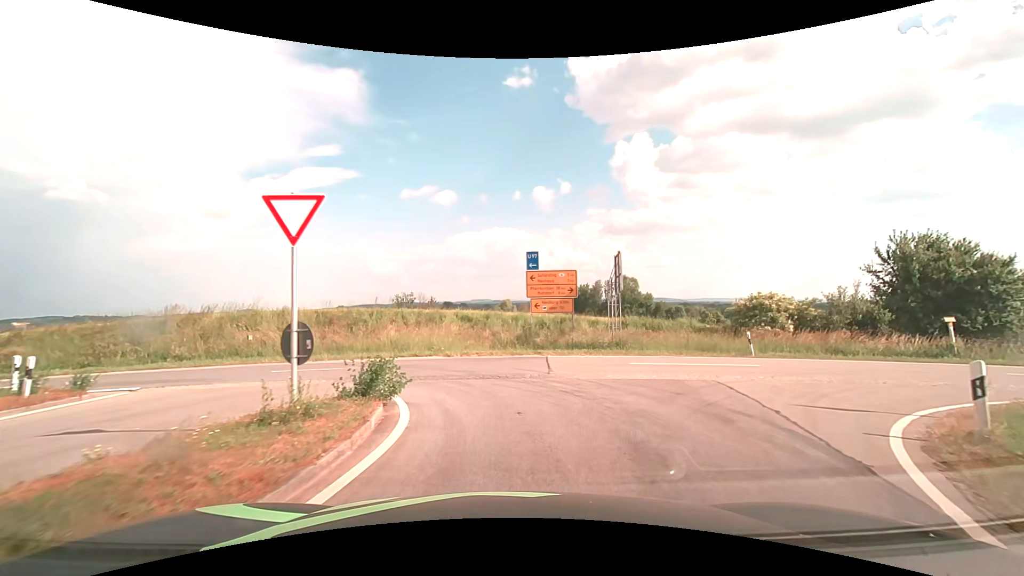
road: secondary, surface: asphalt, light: Day
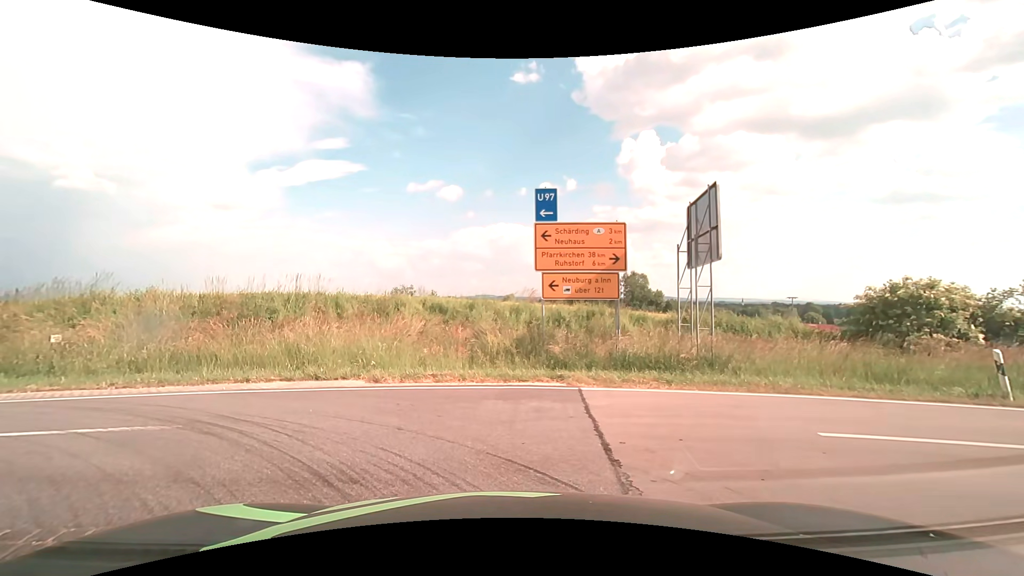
(+0.4, +9.8) m; 0°
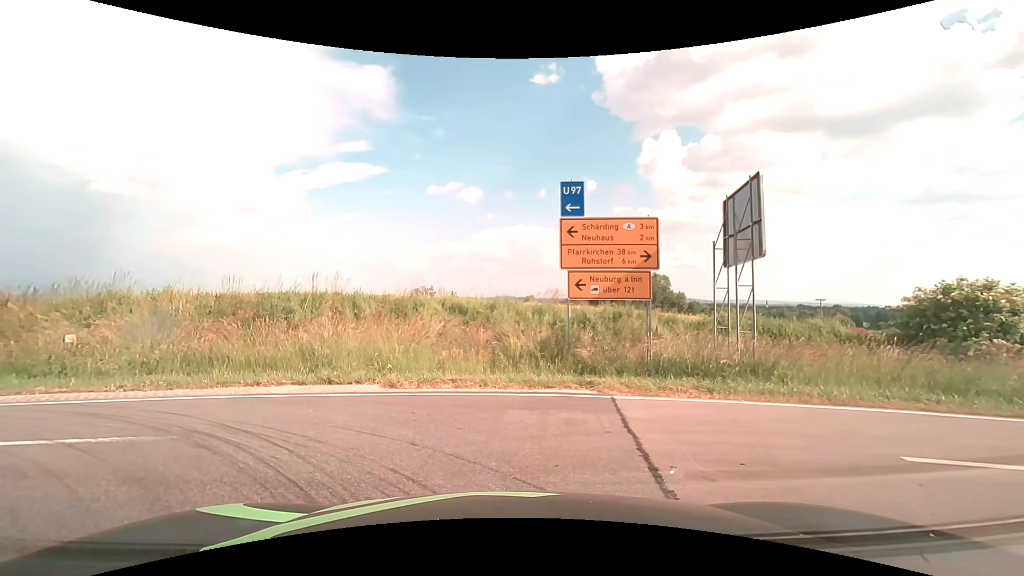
(0.0, +0.7) m; -2°
